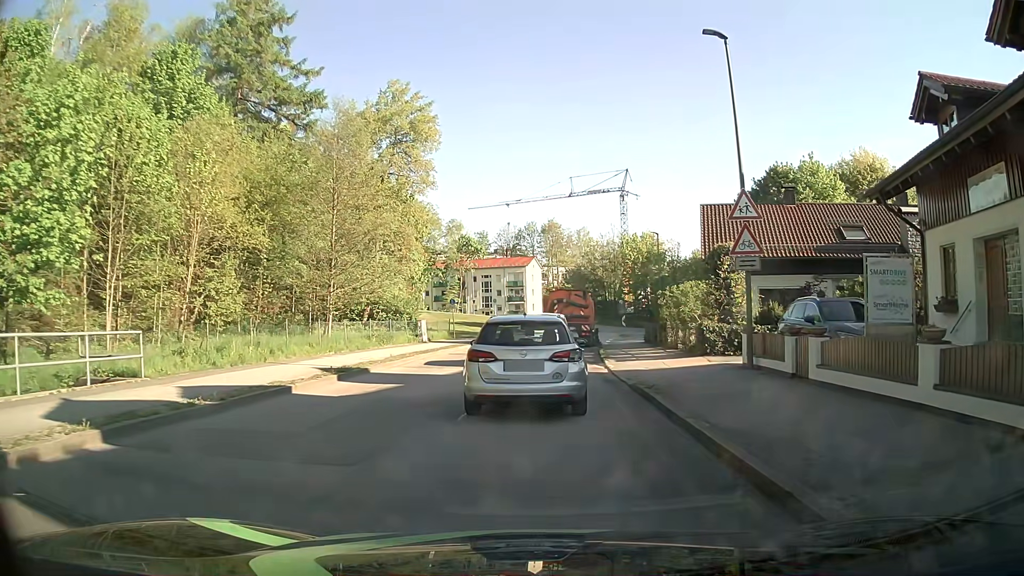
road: unclassified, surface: asphalt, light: Day
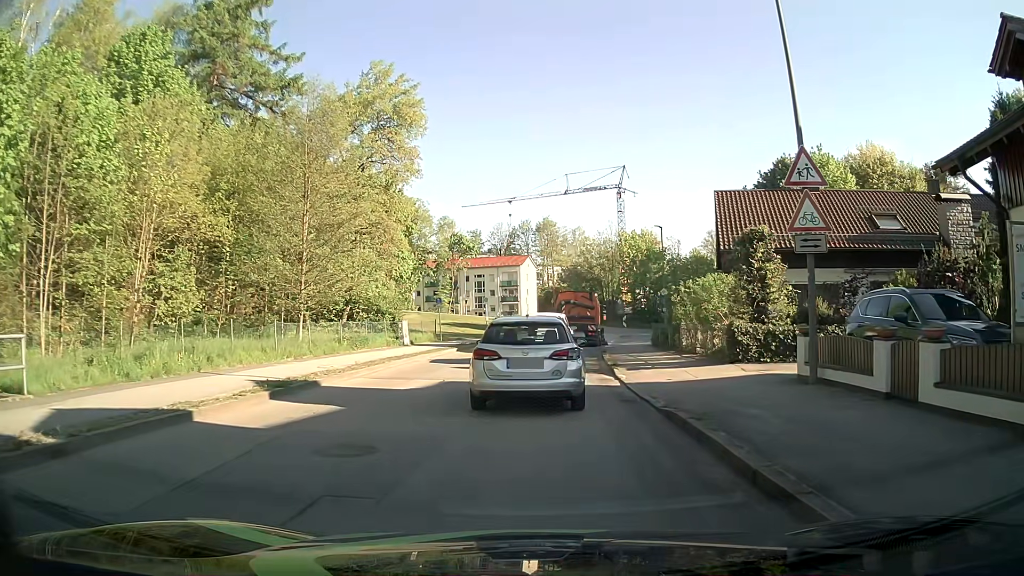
(0.0, +4.0) m; -1°
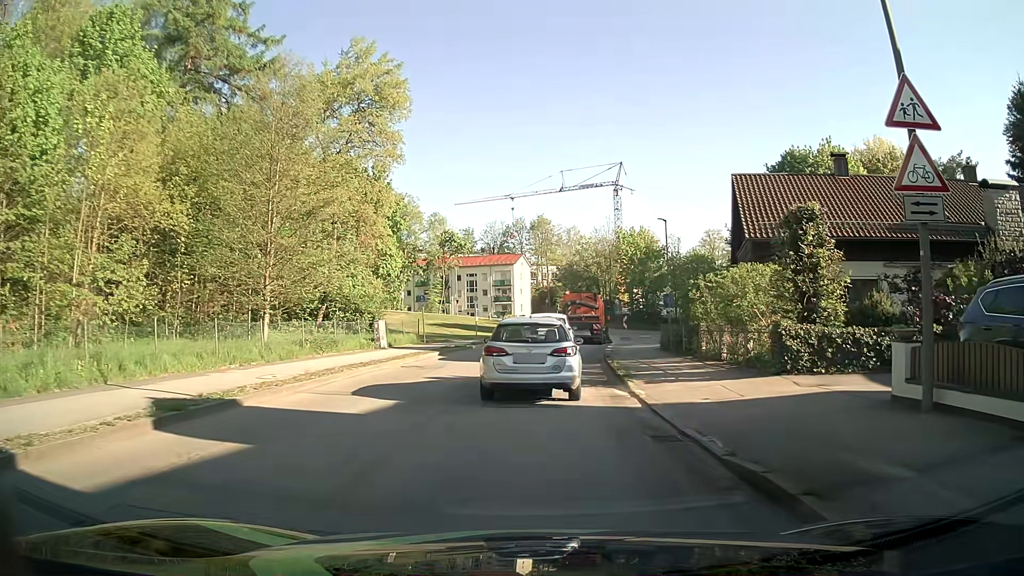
(0.0, +4.0) m; +1°
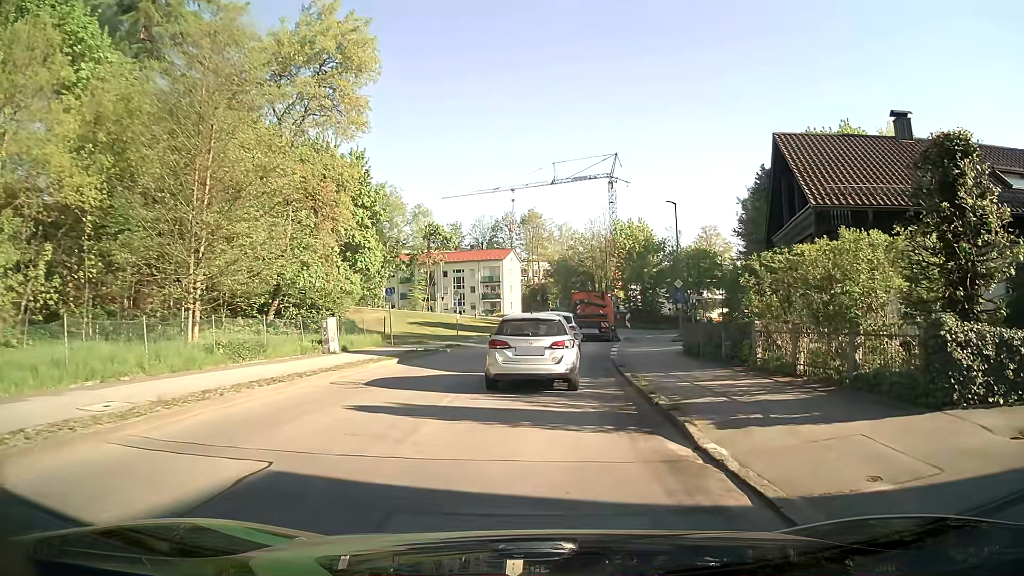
(0.0, +6.4) m; 0°
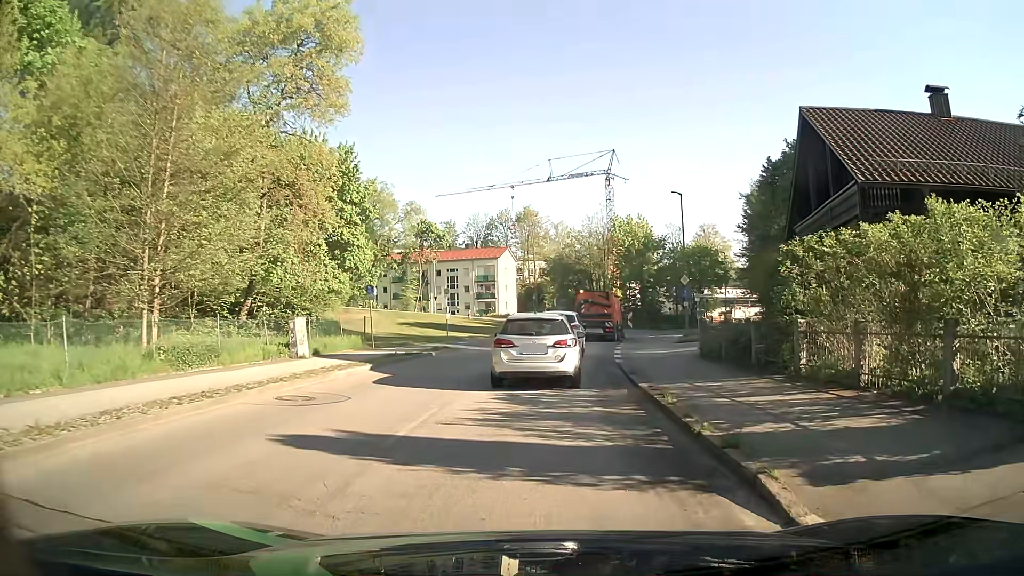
(+0.1, +2.9) m; 0°
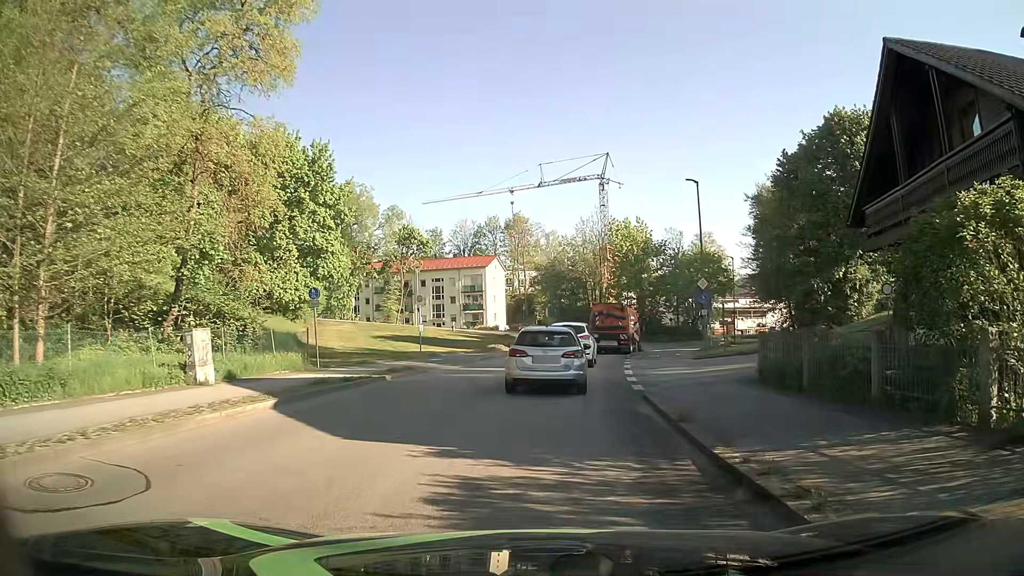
(+0.2, +6.3) m; +2°
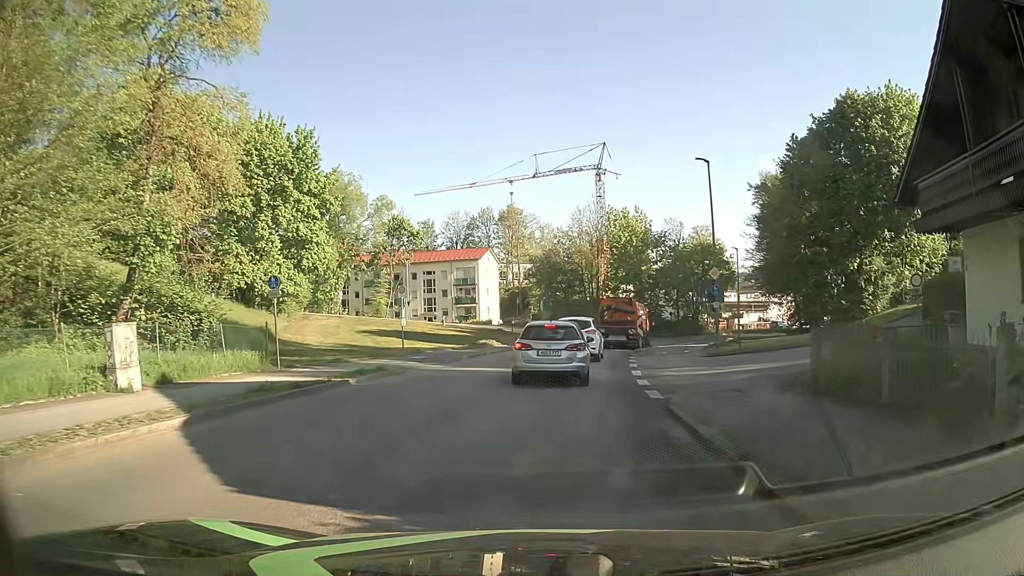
(0.0, +3.1) m; 0°
